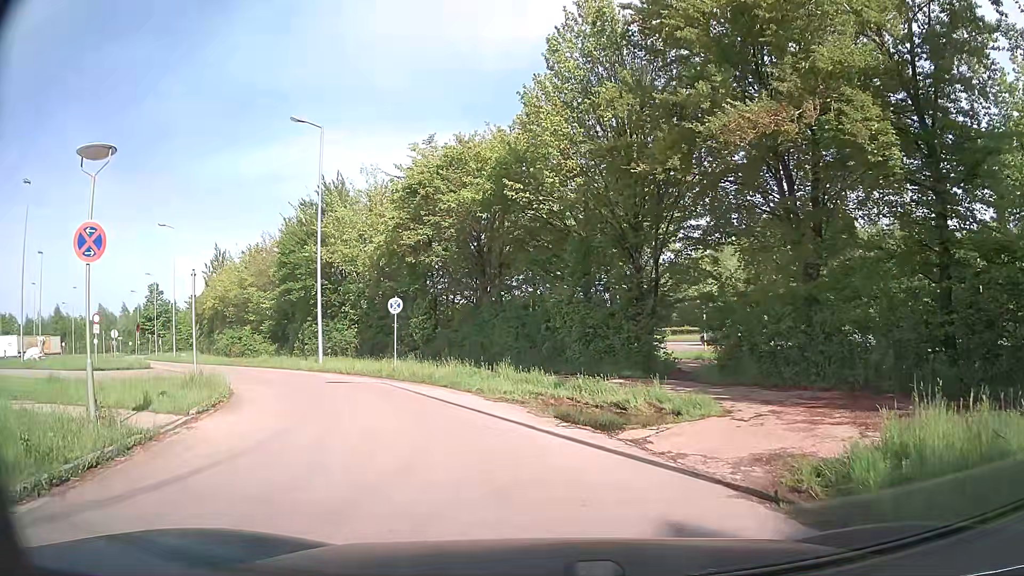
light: Day
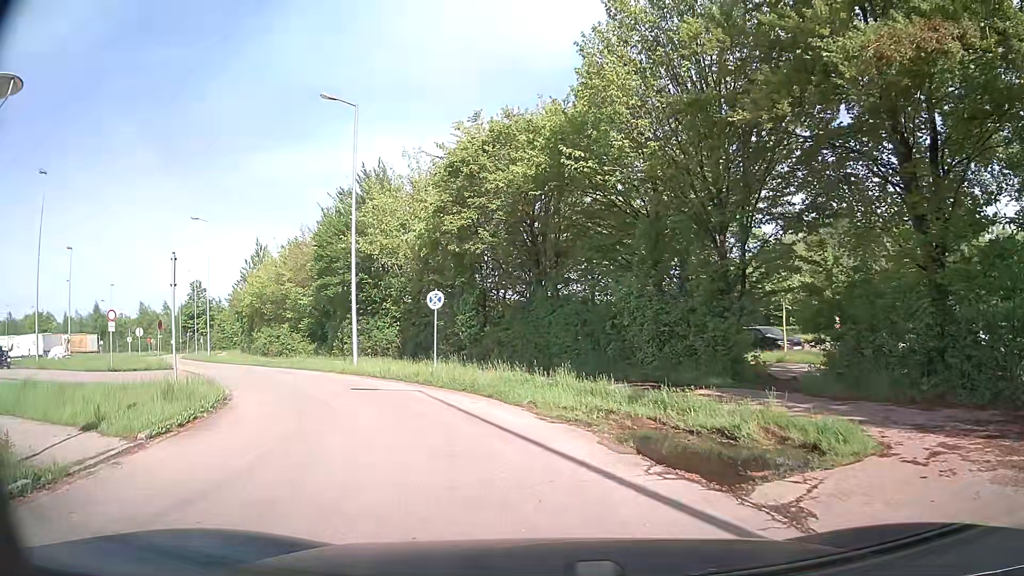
(-0.1, +3.5) m; -4°
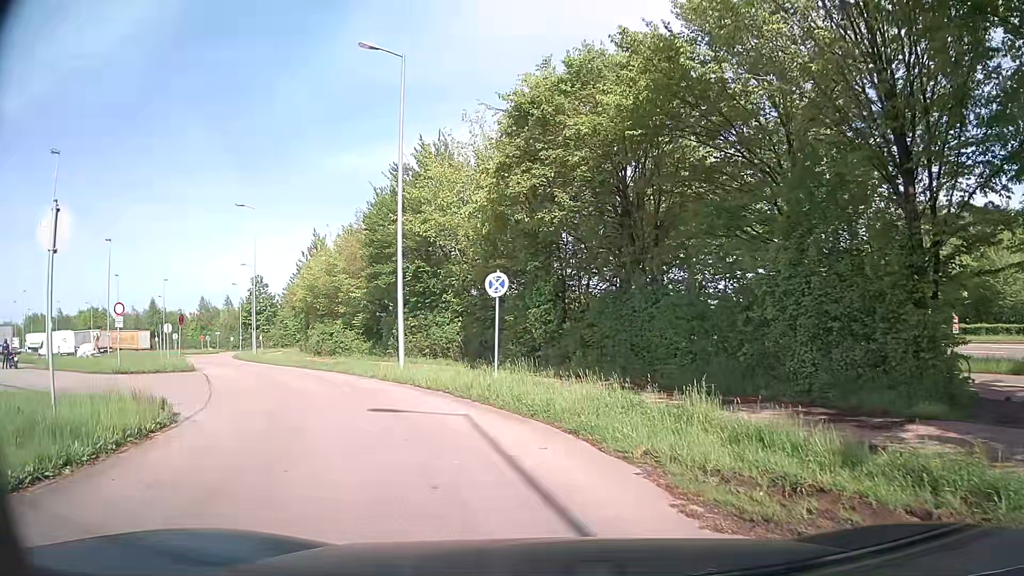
(-0.2, +5.9) m; -6°
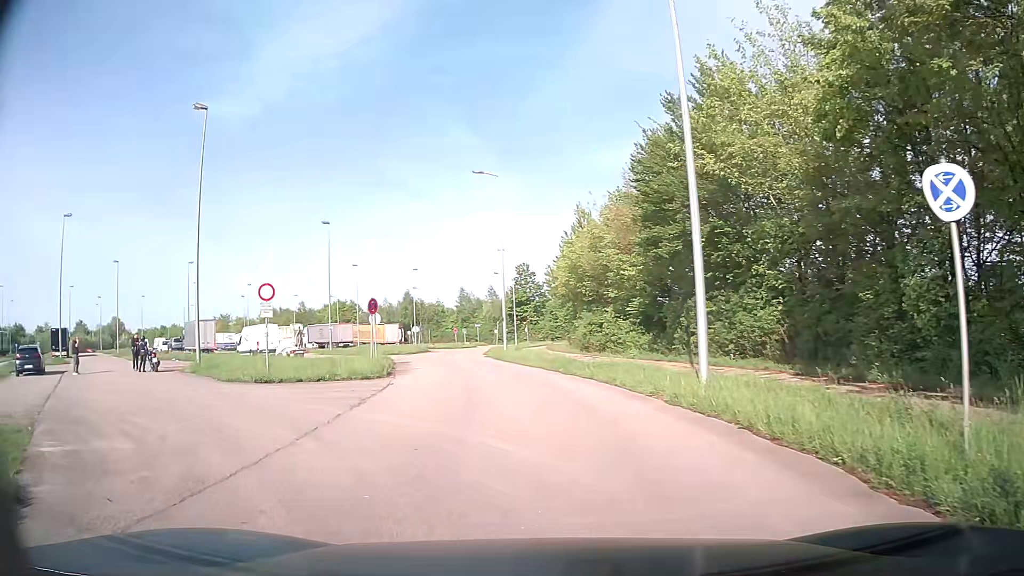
(-1.6, +10.0) m; -24°
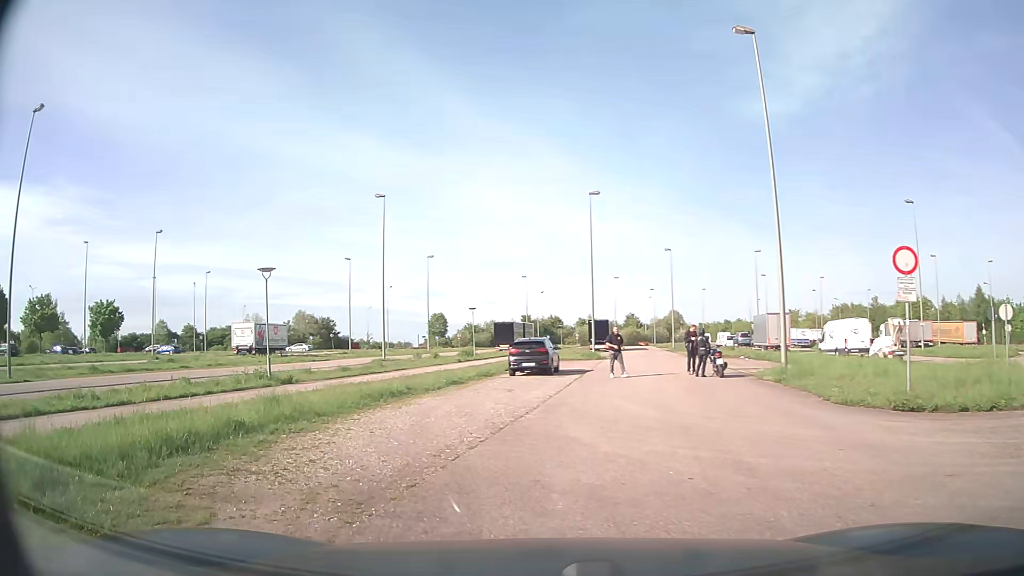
(-3.2, +8.0) m; -48°
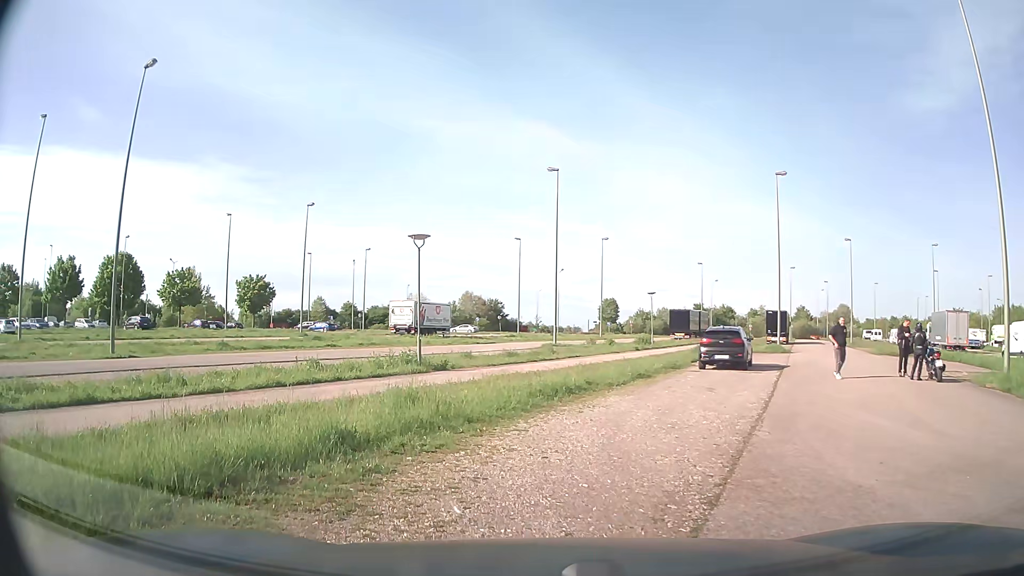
(-0.5, +3.5) m; -13°
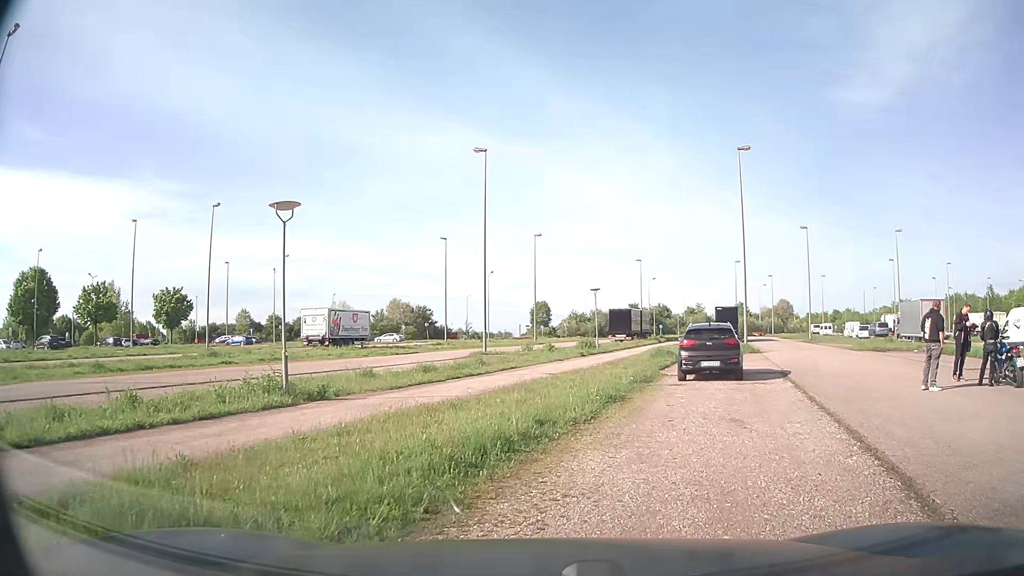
(-0.1, +6.4) m; +5°
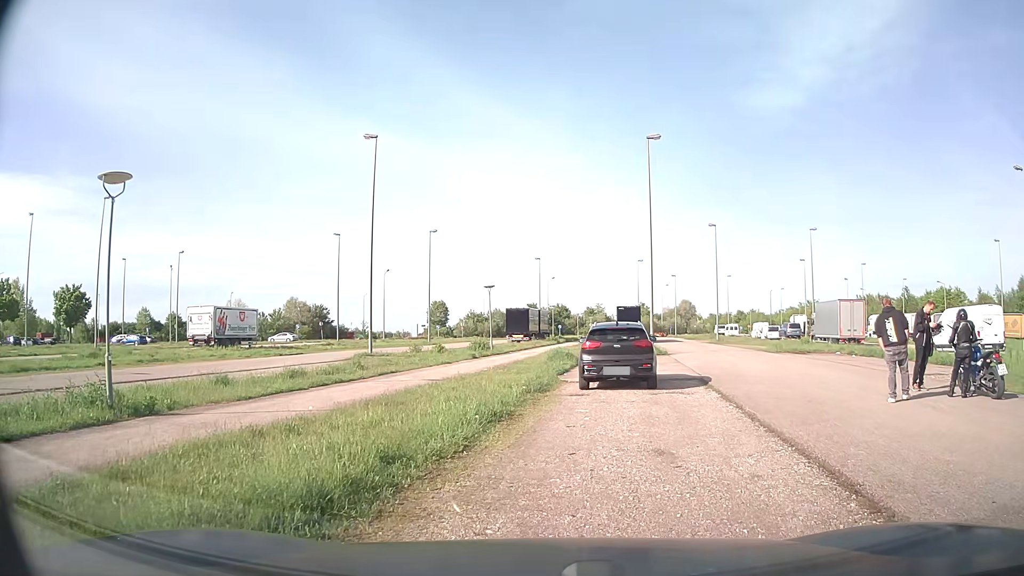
(+0.2, +2.7) m; +9°
